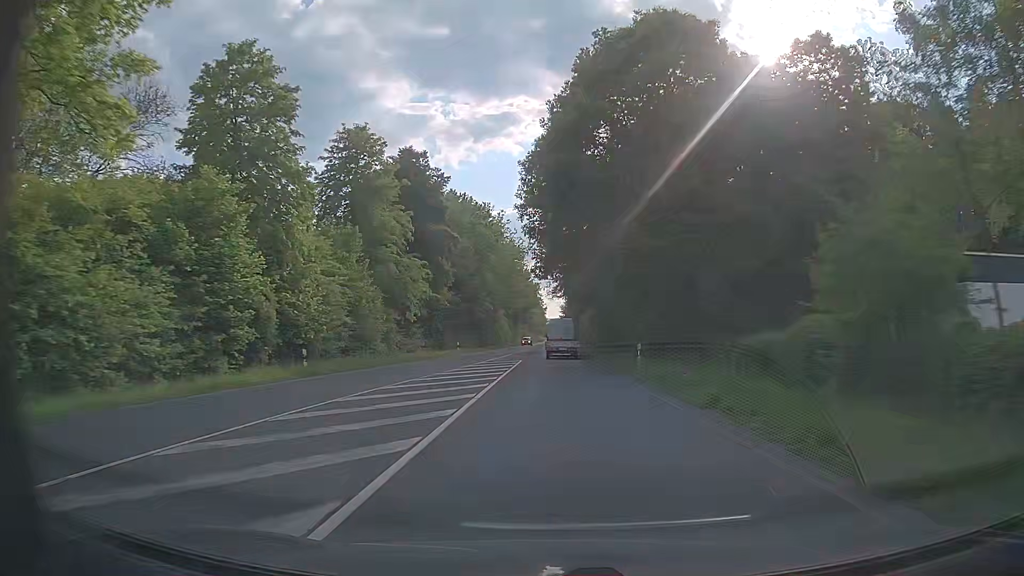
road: secondary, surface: asphalt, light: Day
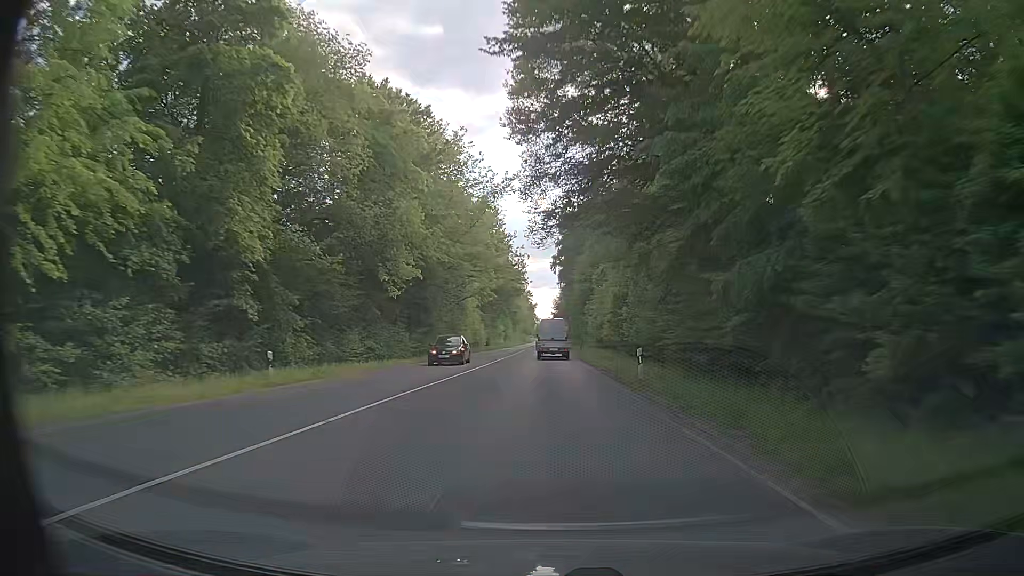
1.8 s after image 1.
(0.0, +38.0) m; 0°
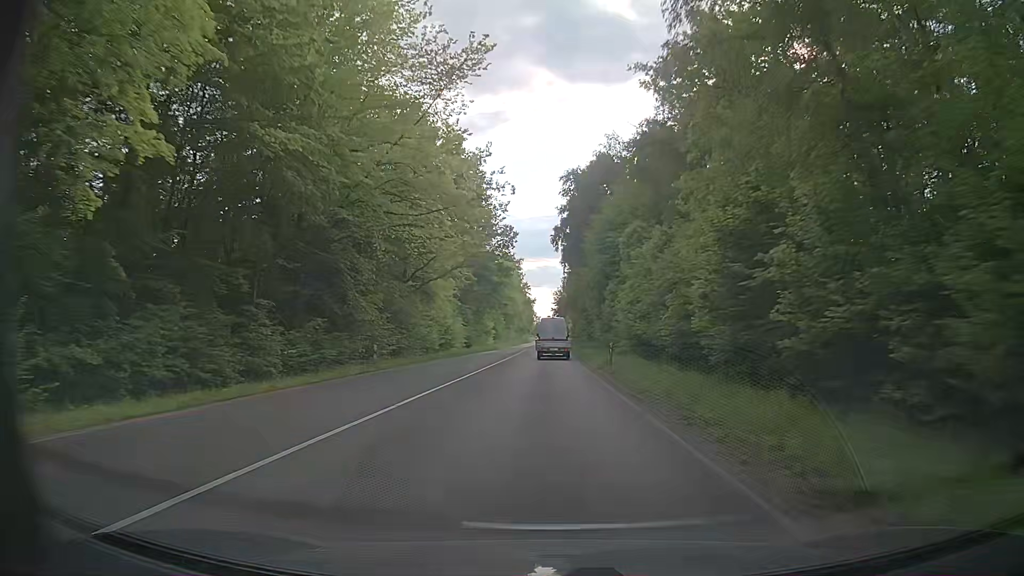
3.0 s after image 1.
(+0.2, +25.6) m; +1°
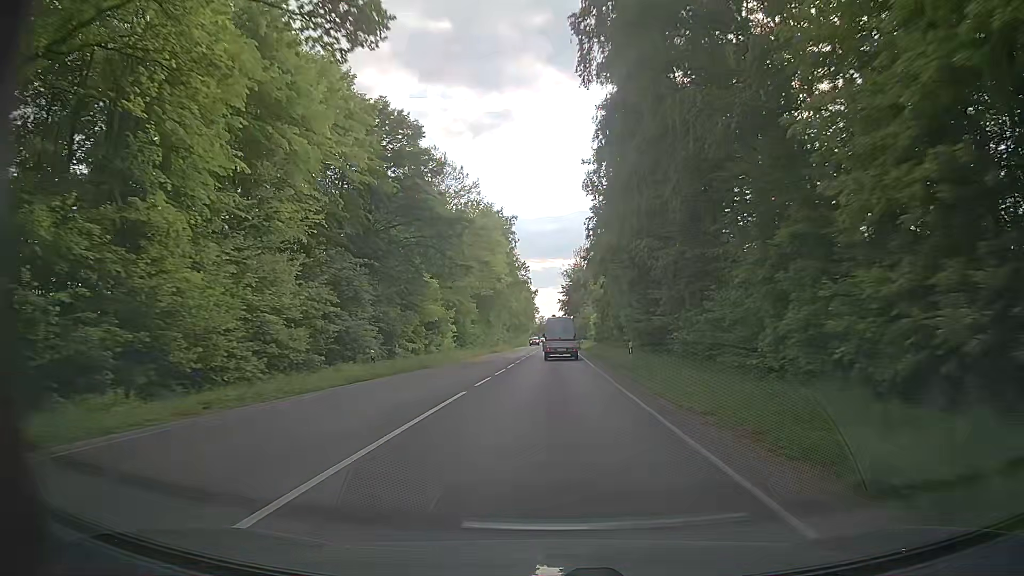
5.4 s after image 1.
(-0.6, +51.2) m; -1°
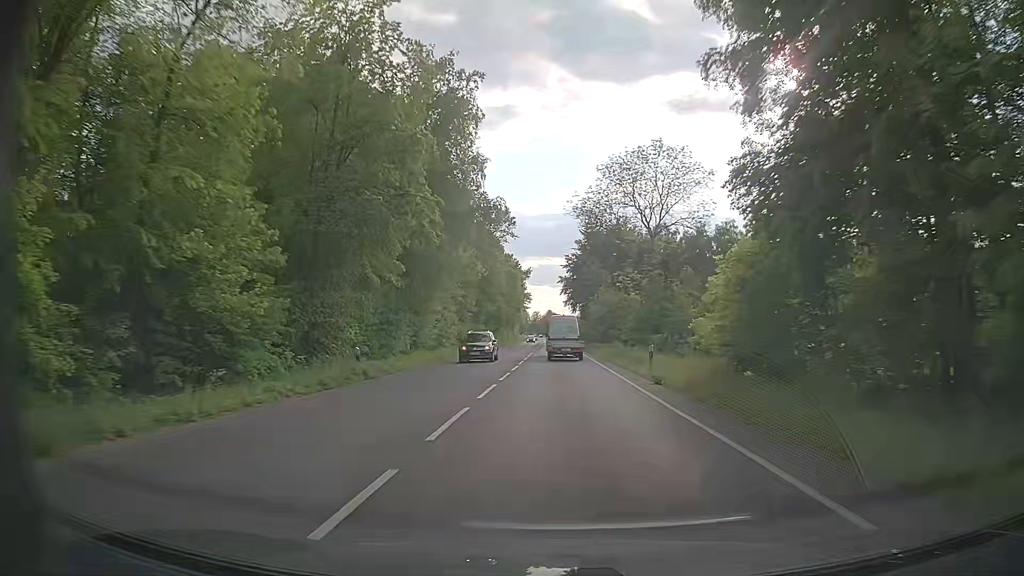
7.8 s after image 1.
(-0.3, +51.3) m; 0°
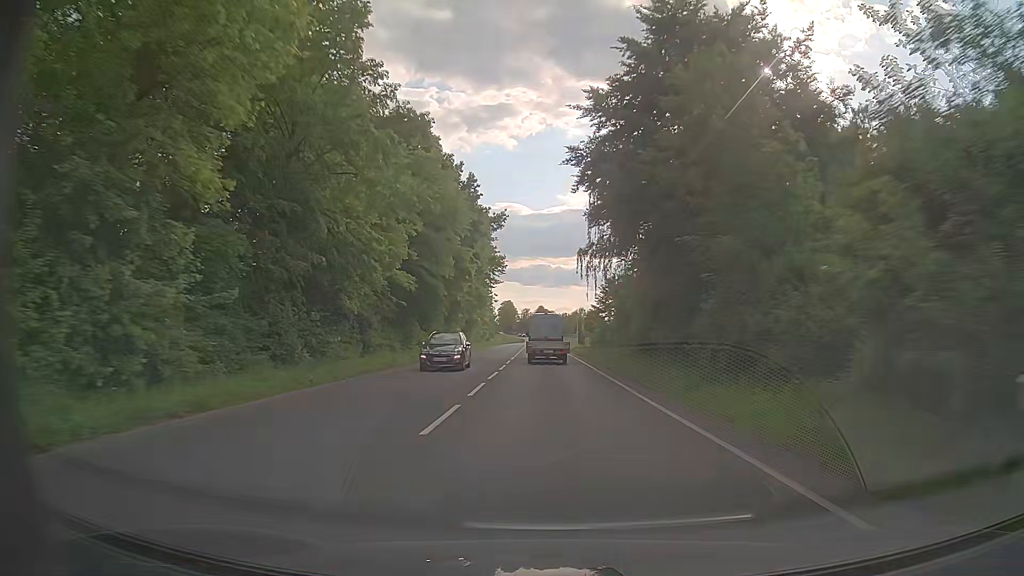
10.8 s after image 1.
(+0.6, +65.1) m; +1°
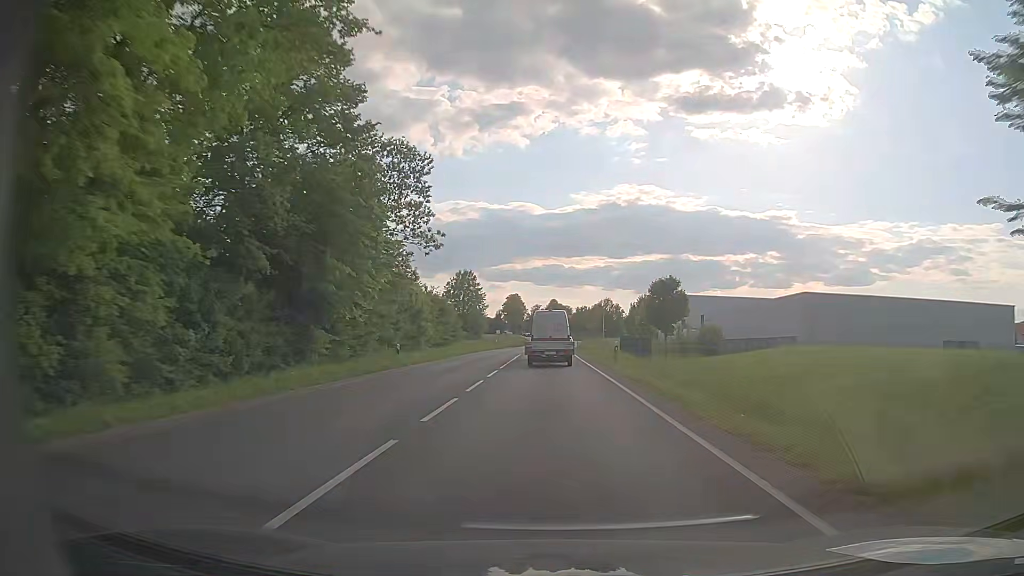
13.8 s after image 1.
(-0.2, +63.8) m; -1°
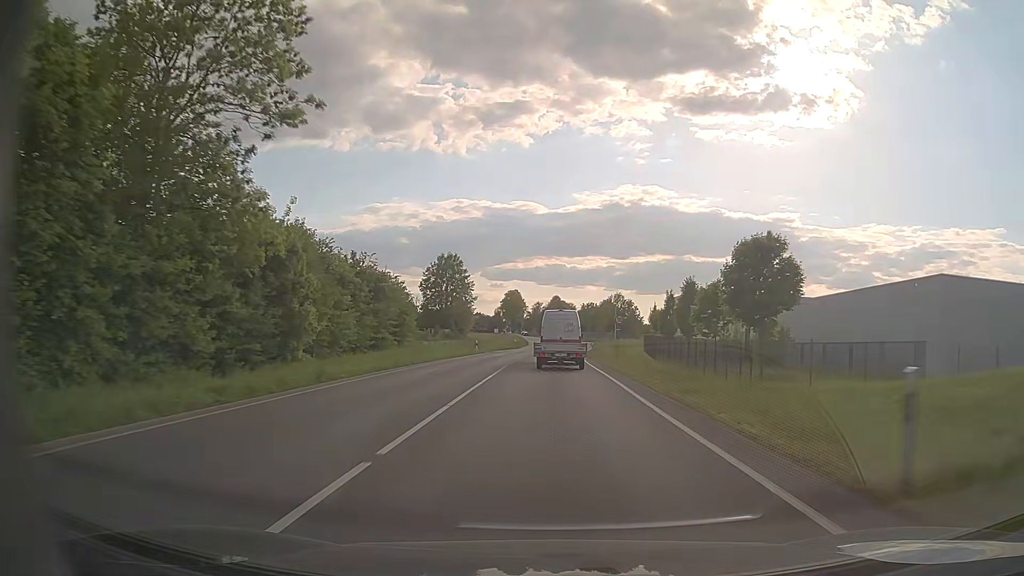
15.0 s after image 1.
(+0.1, +25.2) m; 0°
(0, +10) (0, +20) (0, +30) (0, +40) (+1, +50) (+1, +60) (+2, +70) (+3, +80) (+4, +90) (+5, +100) m
